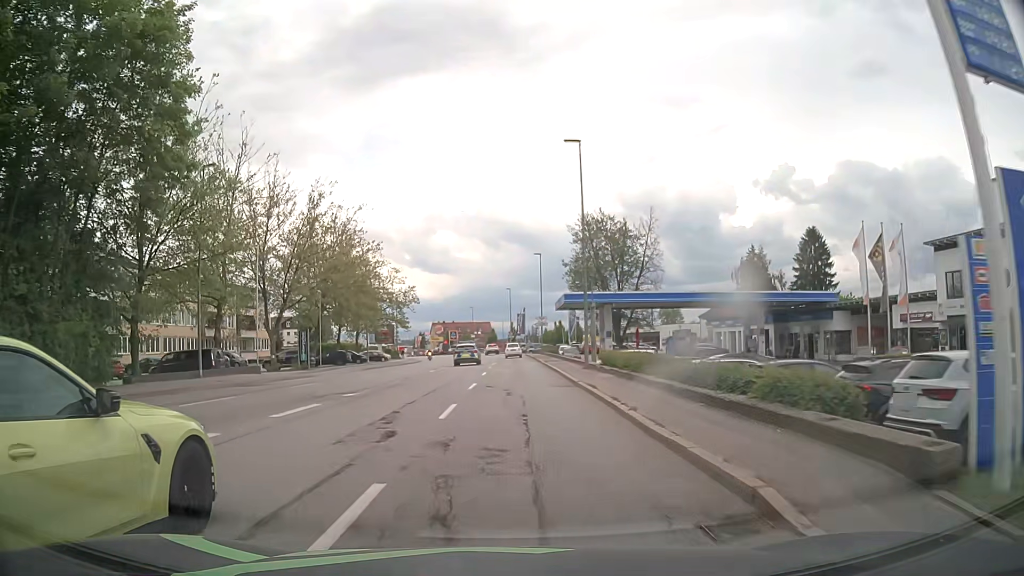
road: tertiary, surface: asphalt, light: Day
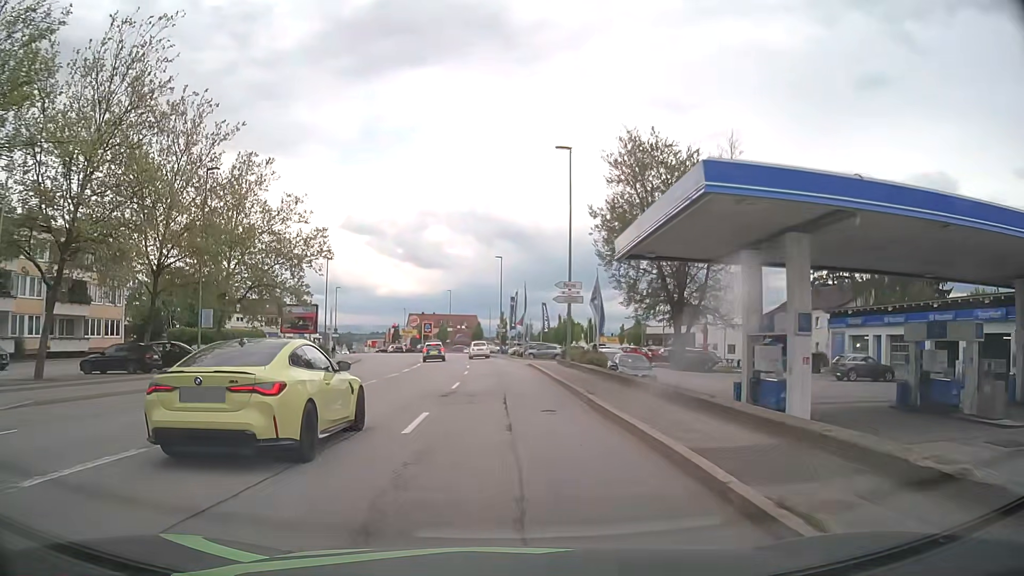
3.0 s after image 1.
(+0.4, +38.0) m; +1°
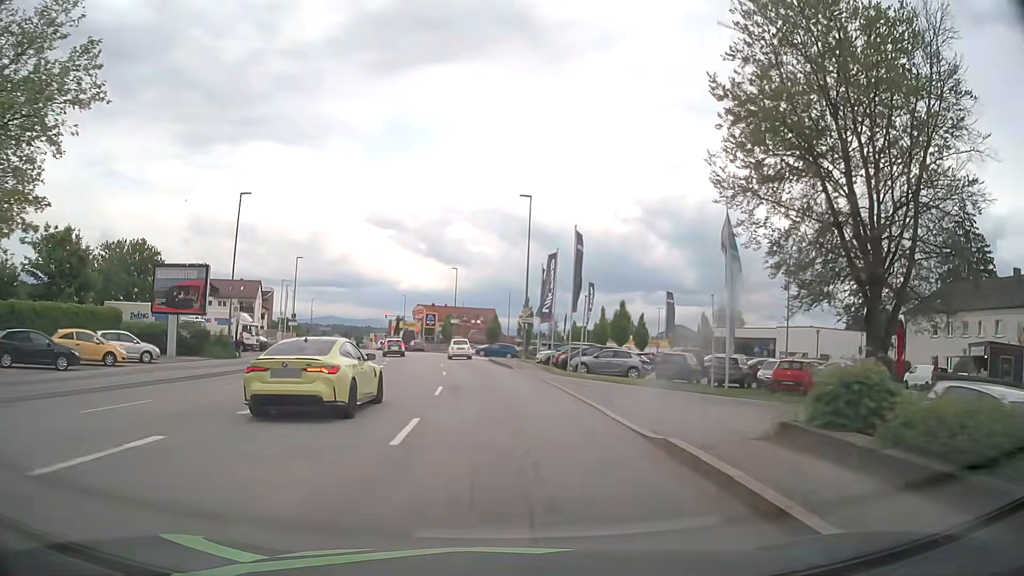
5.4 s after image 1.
(-0.3, +29.4) m; -1°
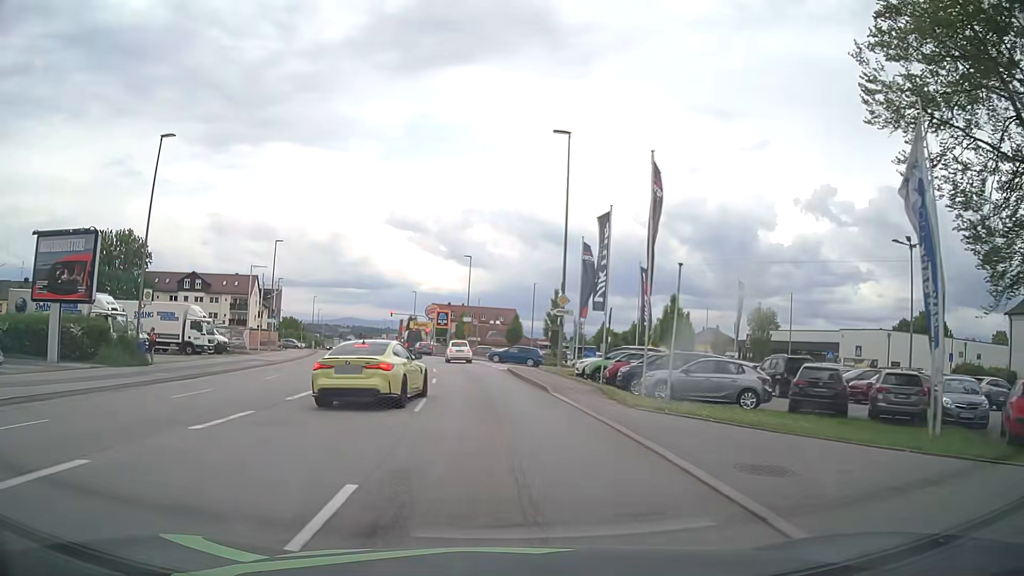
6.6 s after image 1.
(-0.2, +13.5) m; -2°
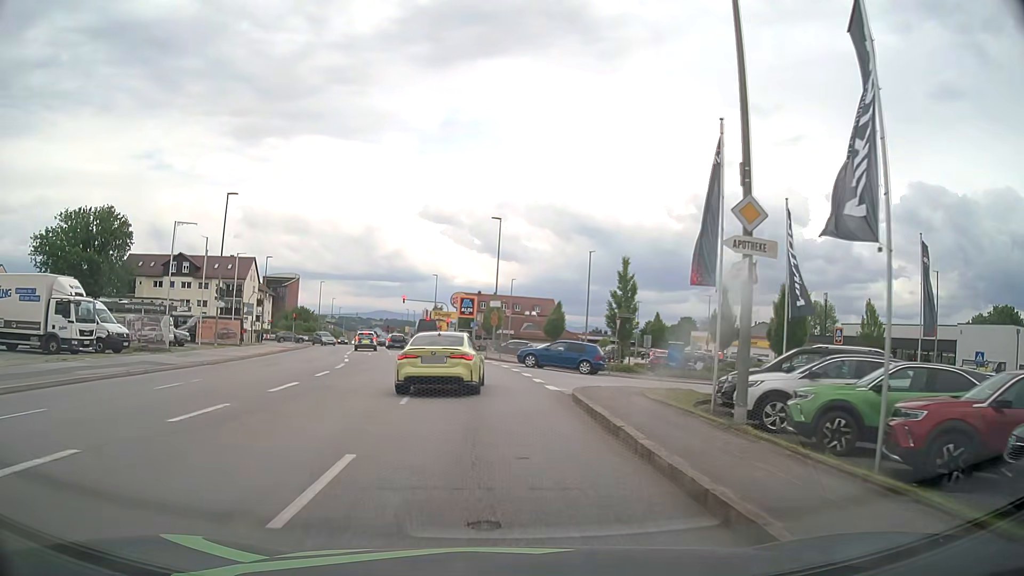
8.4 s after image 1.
(-0.4, +18.0) m; -3°
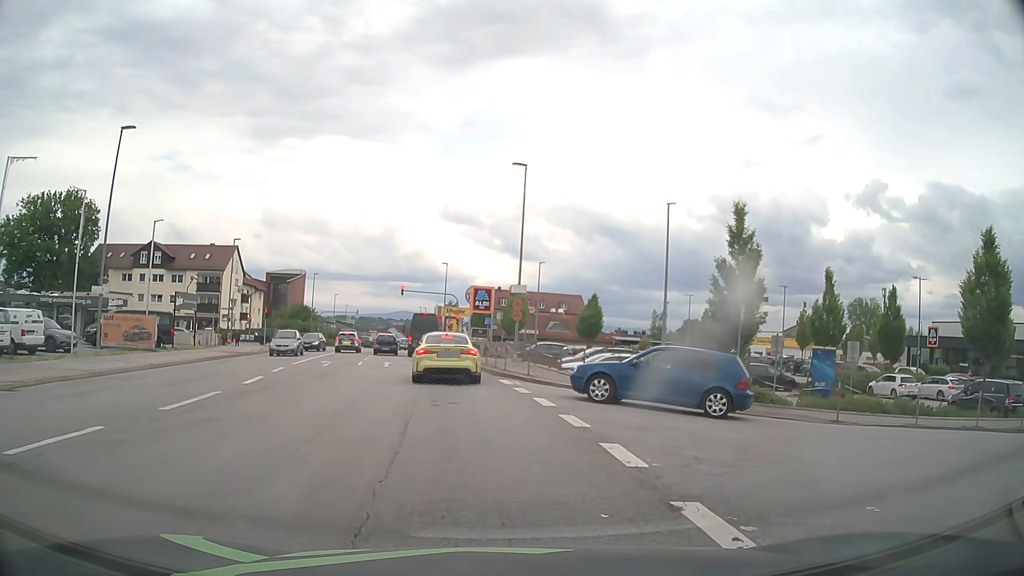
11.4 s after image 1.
(-0.3, +15.4) m; -1°
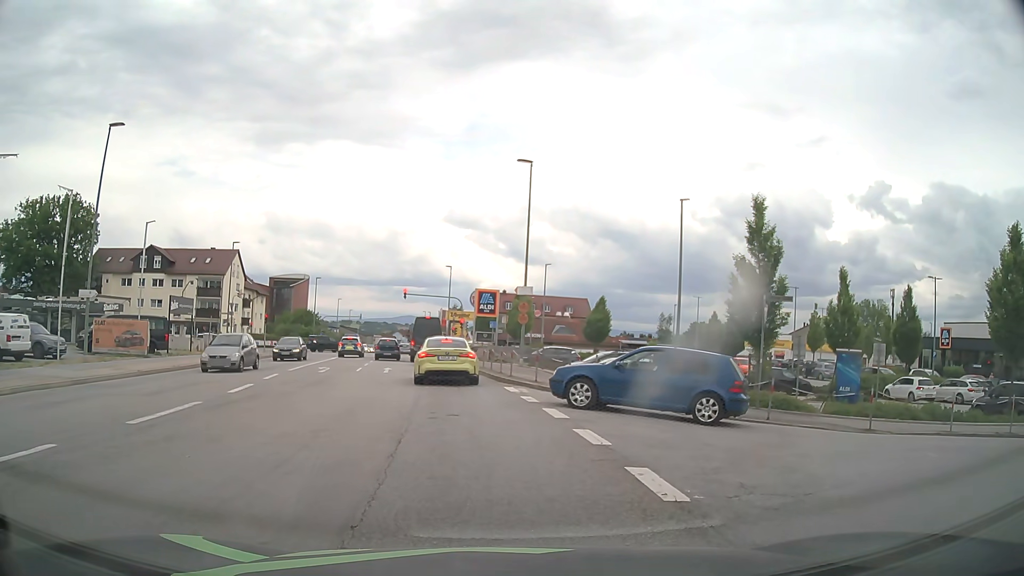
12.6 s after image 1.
(0.0, +1.3) m; -1°
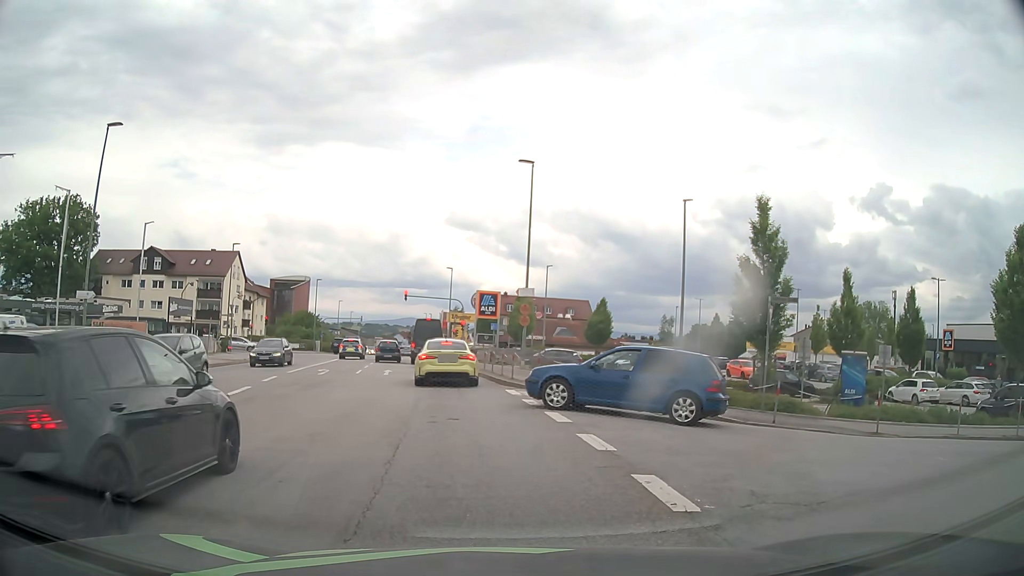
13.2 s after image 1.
(0.0, +0.3) m; 0°
